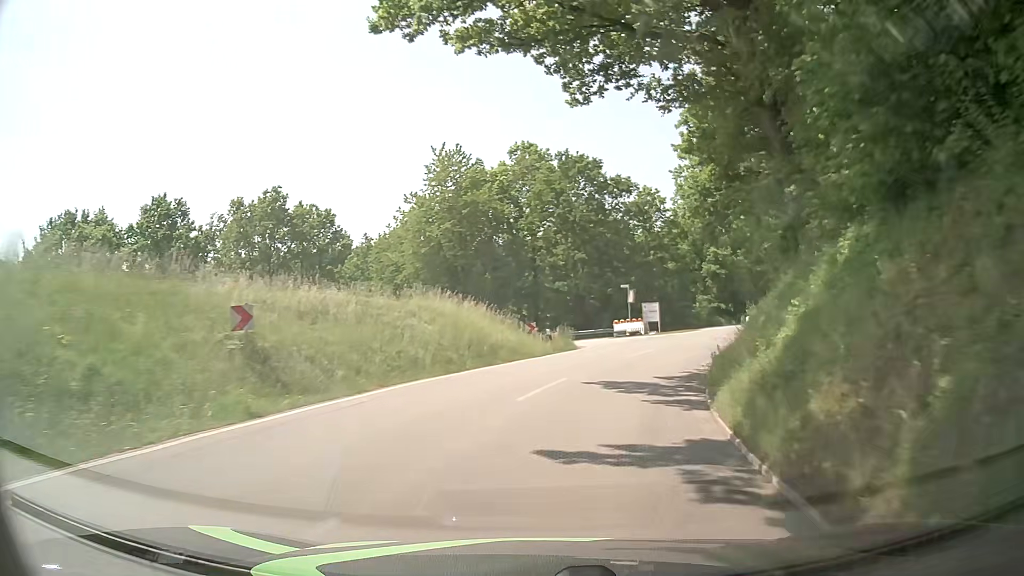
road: tertiary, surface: asphalt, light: Day
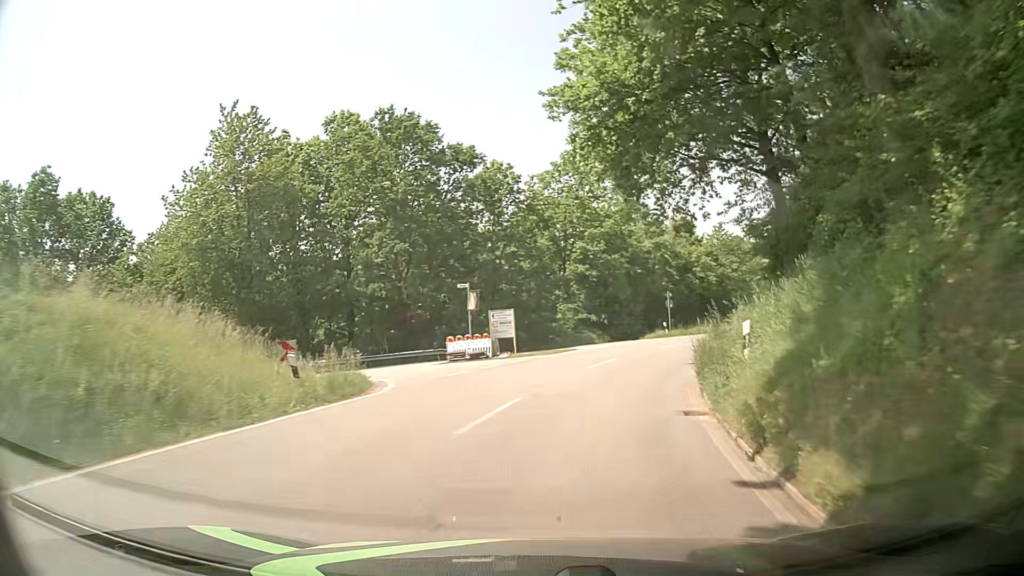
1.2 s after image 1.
(+1.4, +15.1) m; +12°
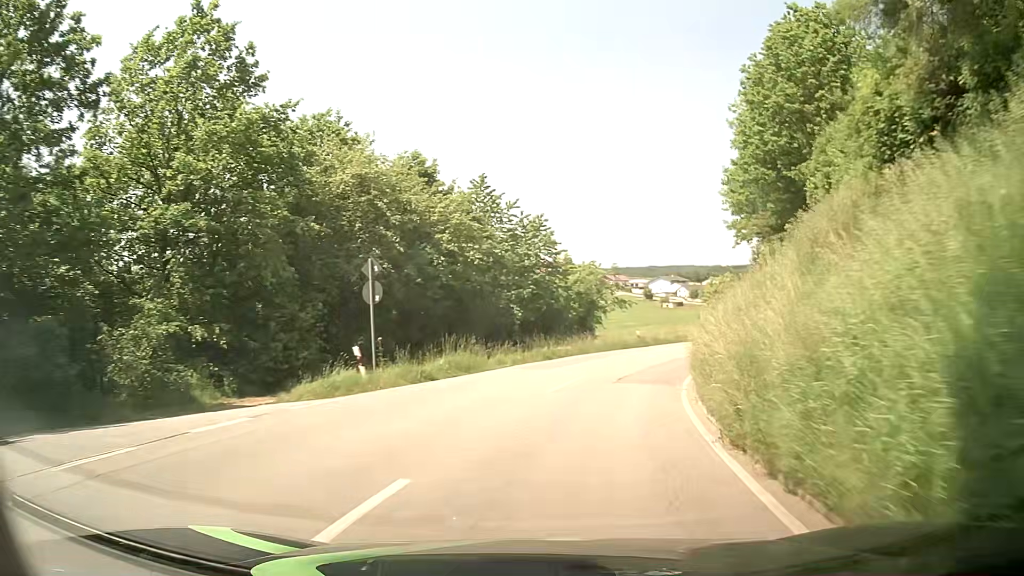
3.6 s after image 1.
(+6.2, +29.5) m; +23°
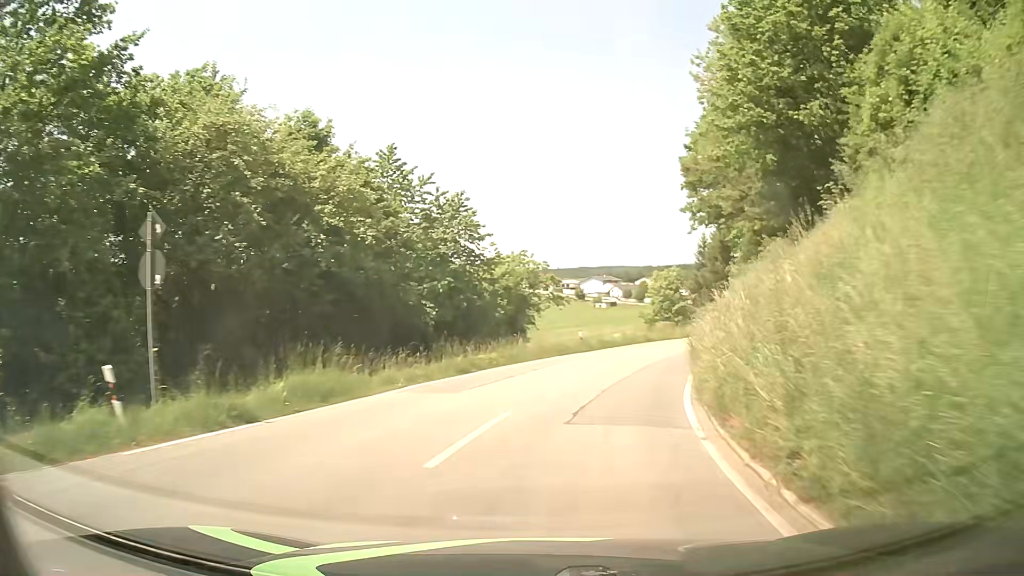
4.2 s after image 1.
(+0.4, +7.6) m; +6°
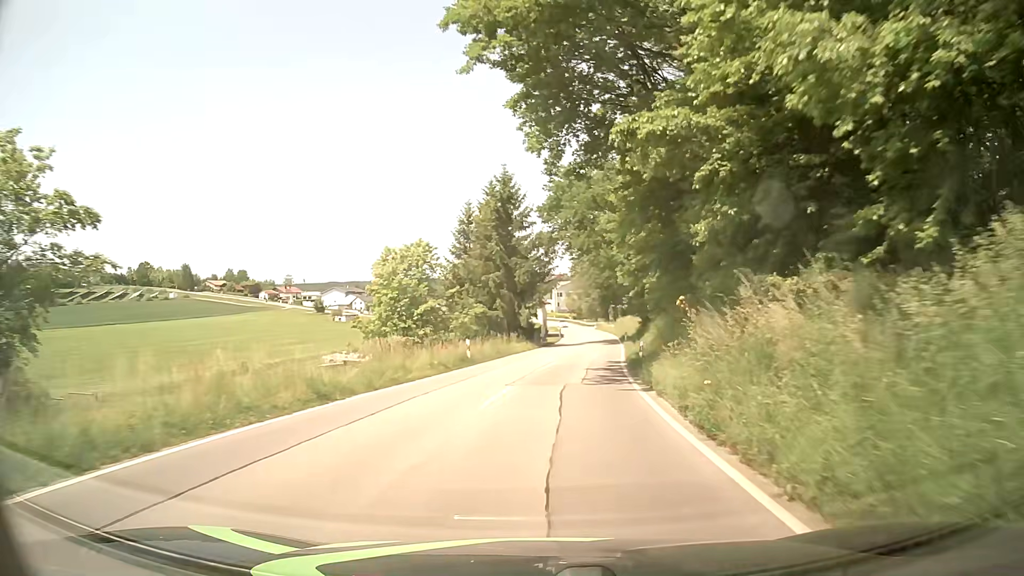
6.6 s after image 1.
(+5.9, +29.7) m; +21°
(0, +10) (+1, +20) (+3, +30) (+4, +40) (+5, +50) (+7, +60) (+8, +70) (+8, +80) (+9, +89) (+9, +99) m
